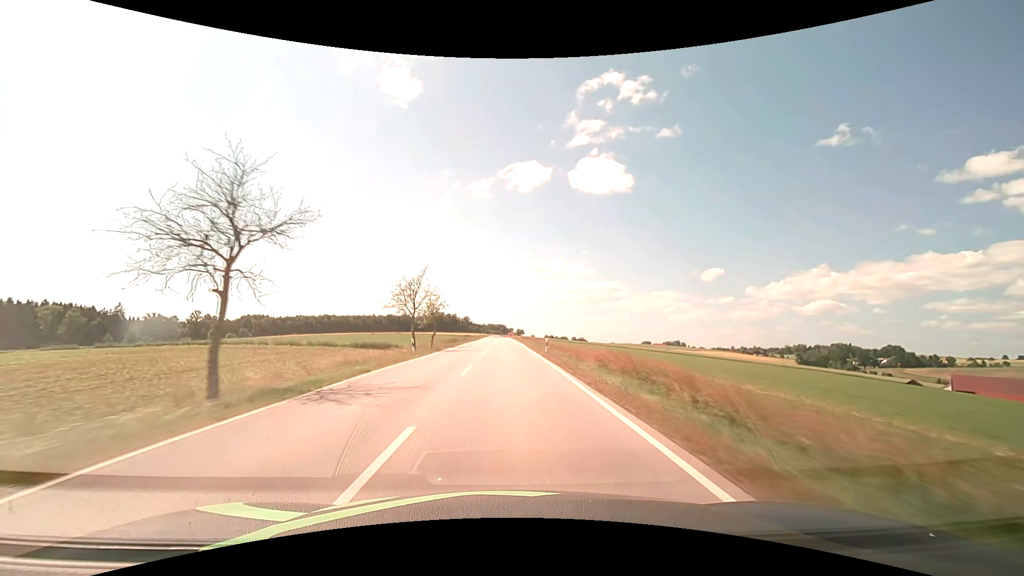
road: secondary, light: Day
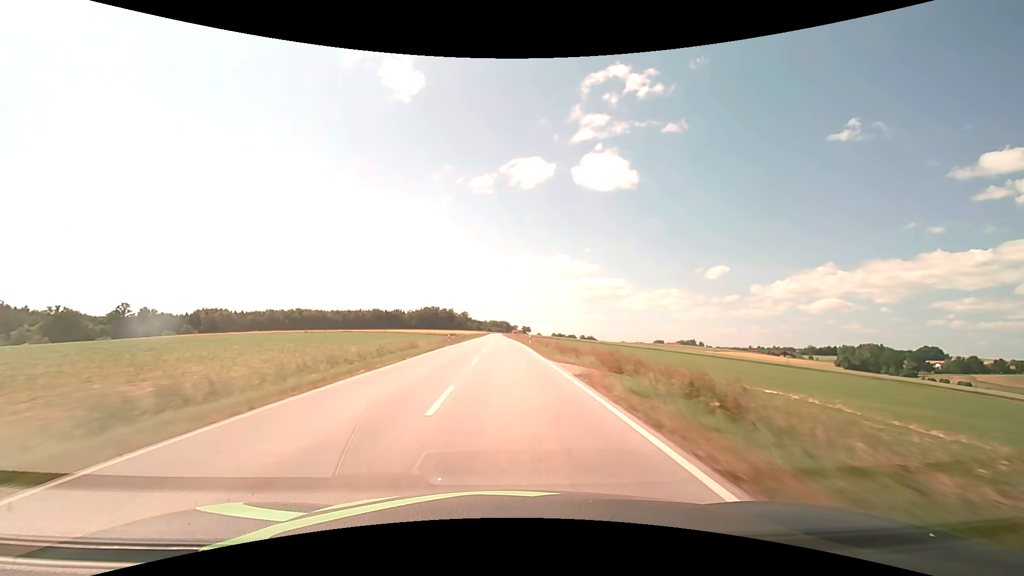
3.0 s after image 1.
(-0.5, +79.2) m; 0°
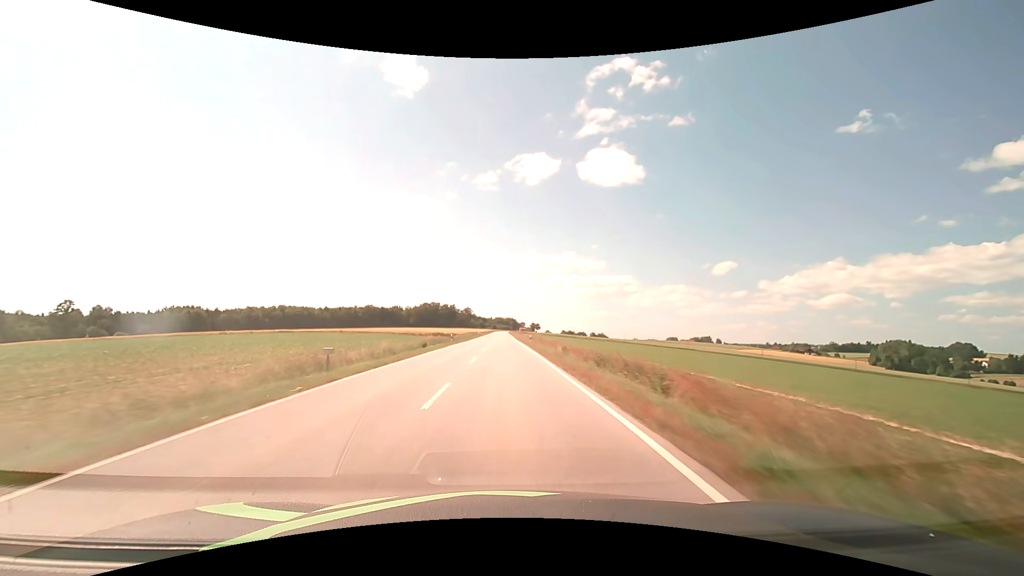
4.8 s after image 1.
(-0.3, +47.6) m; -1°
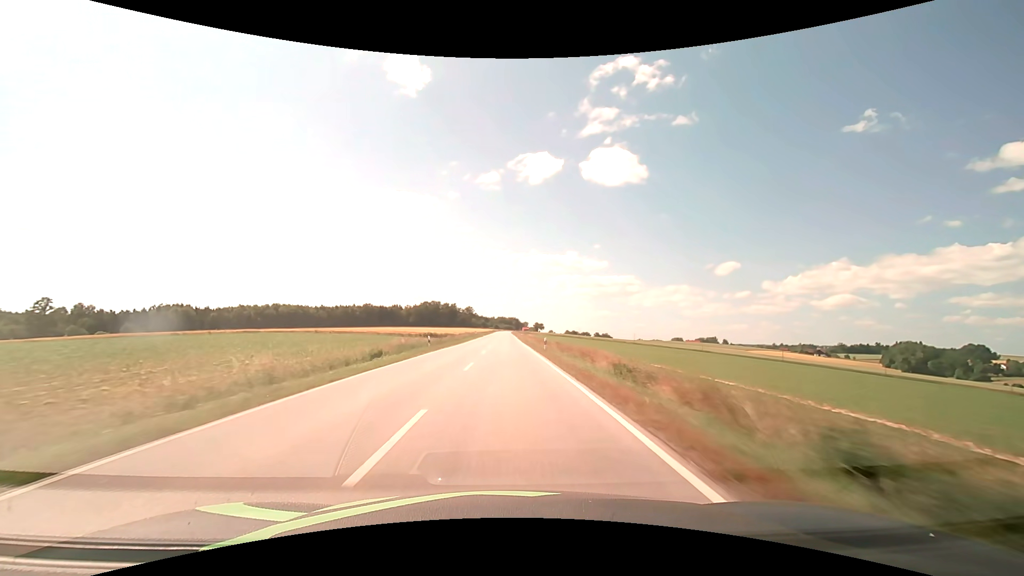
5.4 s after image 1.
(0.0, +15.9) m; 0°
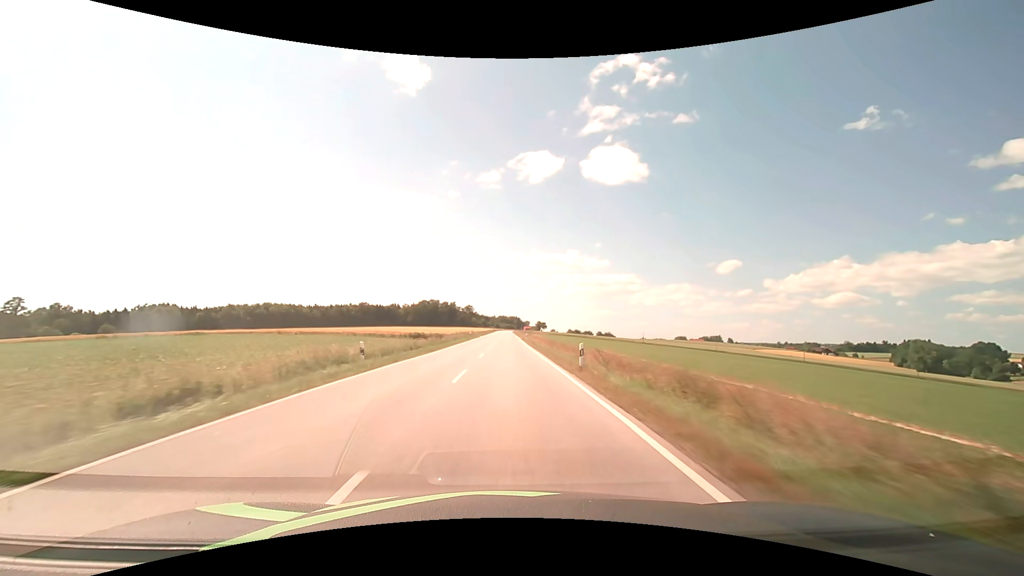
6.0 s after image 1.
(0.0, +15.9) m; 0°
